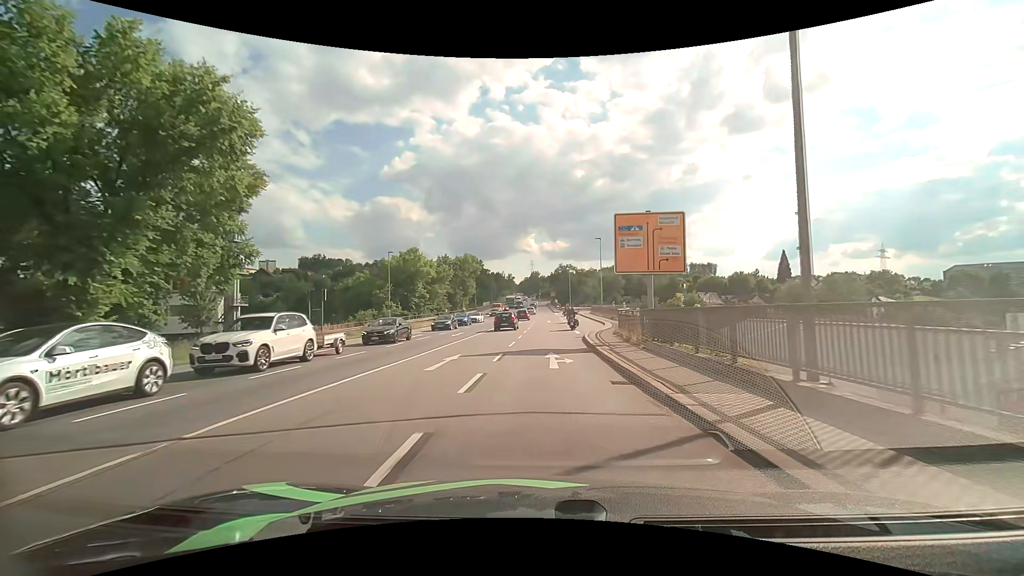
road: primary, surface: asphalt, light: Day
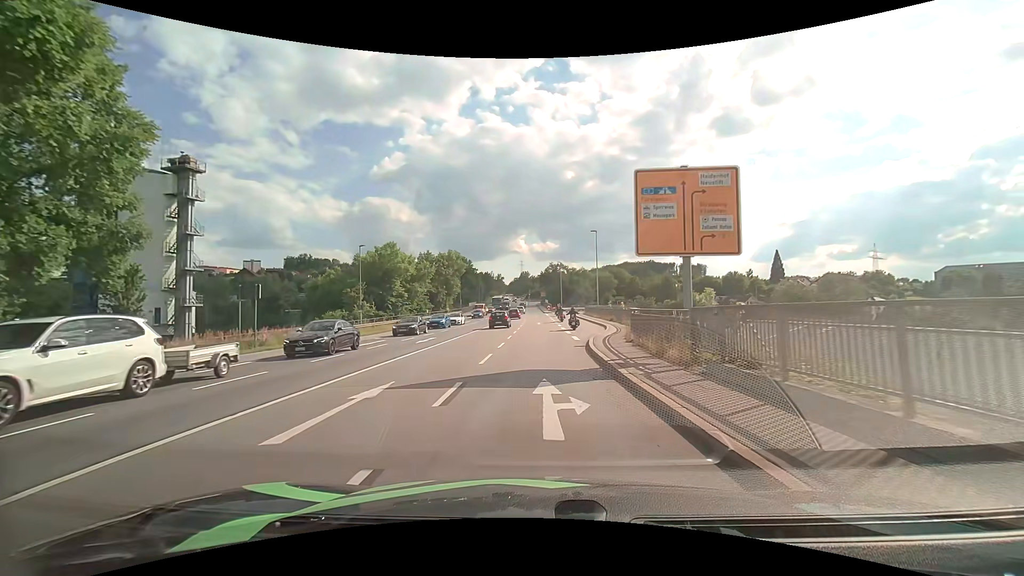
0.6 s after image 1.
(+0.1, +7.1) m; +2°
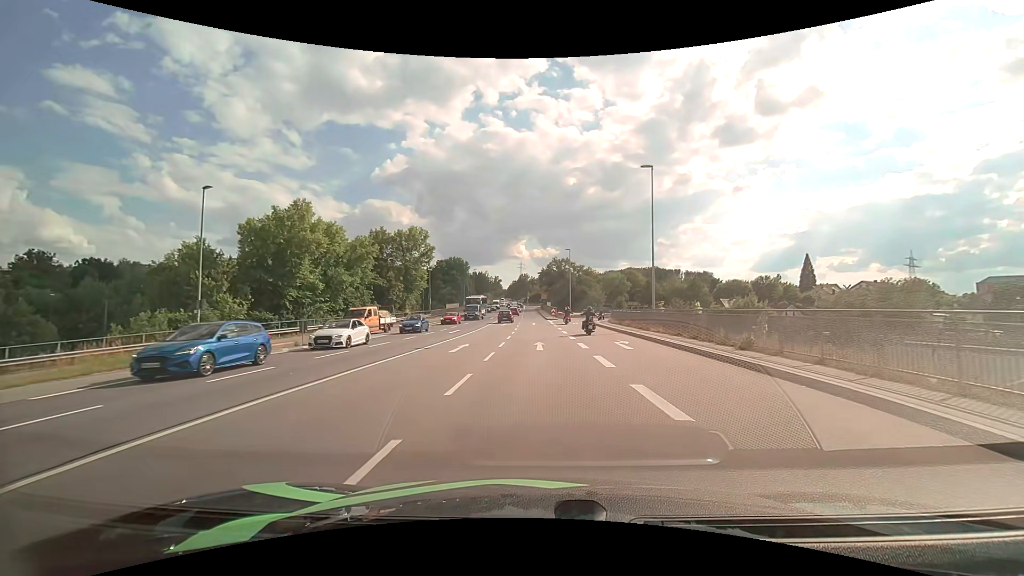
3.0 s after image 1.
(-0.3, +29.2) m; -1°
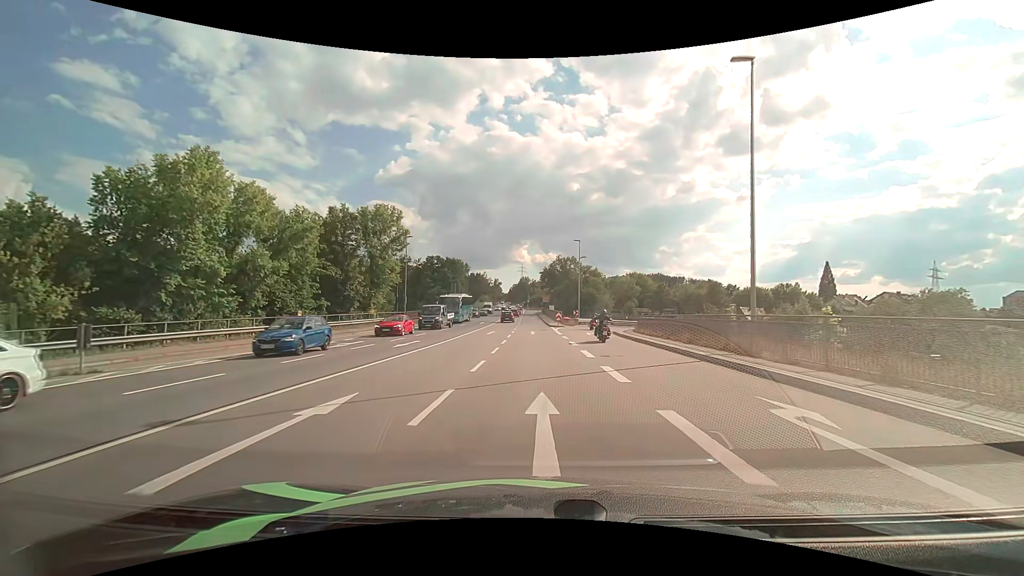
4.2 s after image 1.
(0.0, +14.3) m; 0°
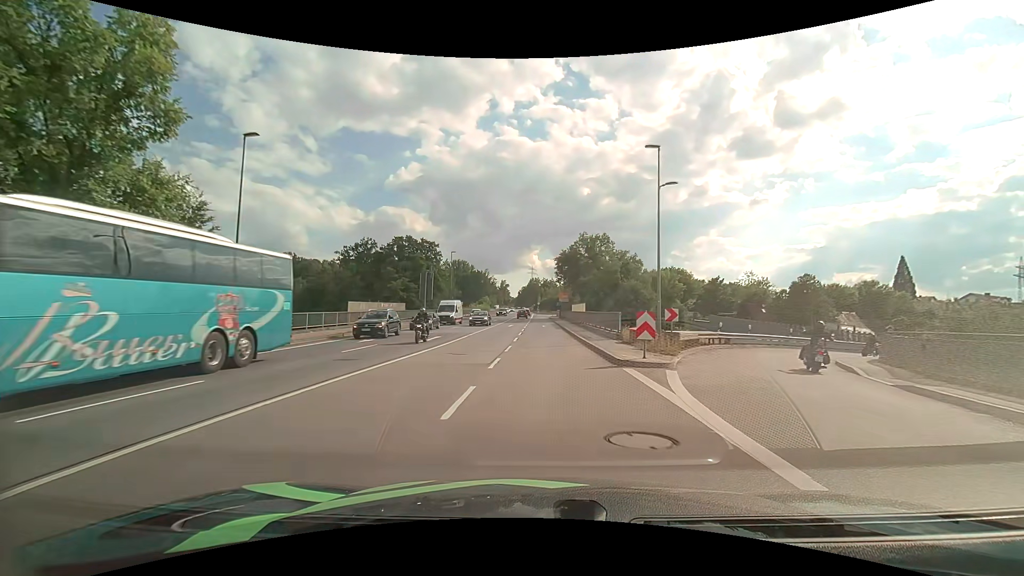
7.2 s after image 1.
(-0.5, +35.8) m; -1°
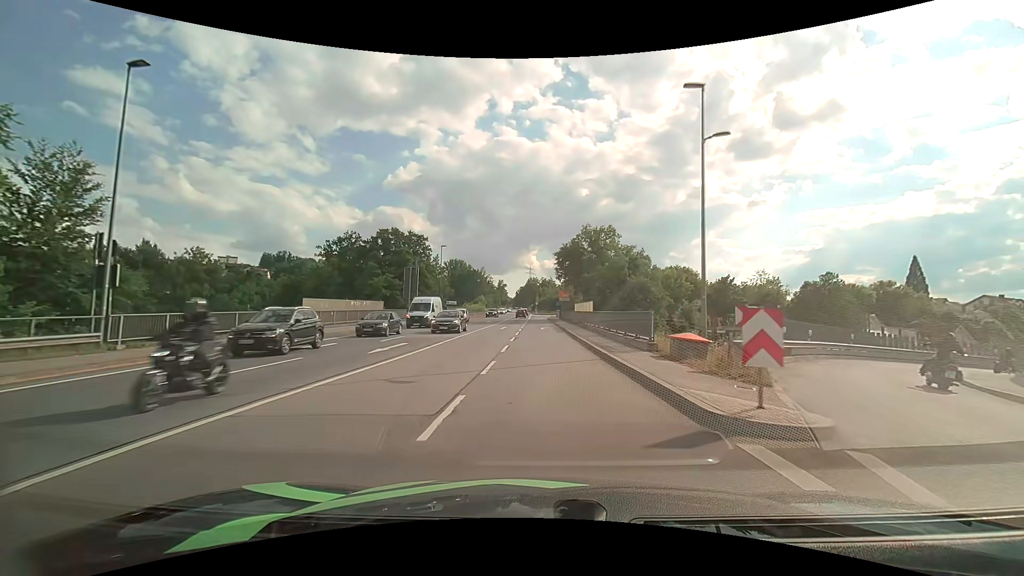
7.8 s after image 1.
(0.0, +7.2) m; 0°
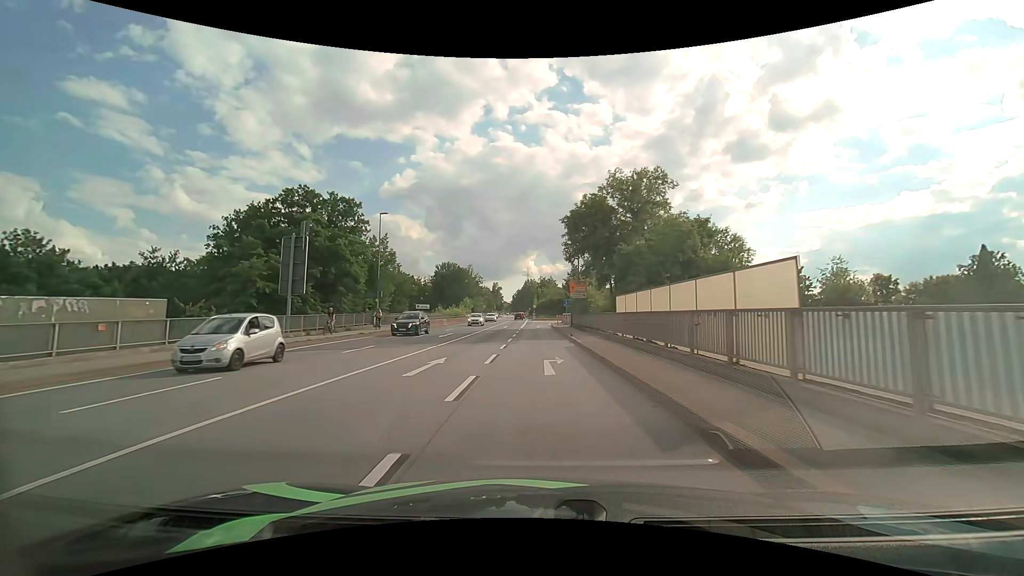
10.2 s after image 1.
(+0.2, +27.9) m; +1°
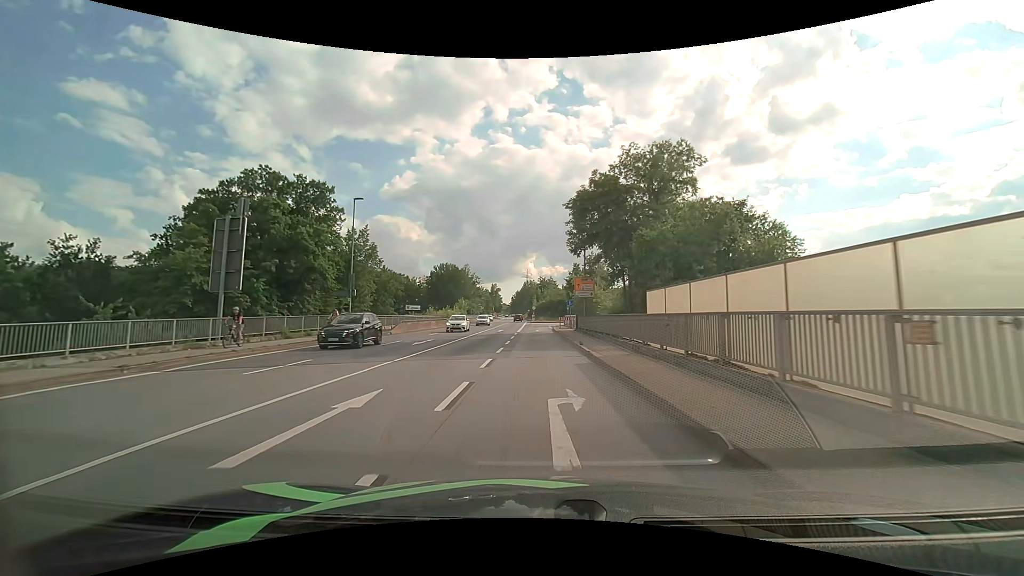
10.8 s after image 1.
(0.0, +6.6) m; 0°
(0, +10) (0, +20) (0, +30) (0, +40) (0, +50) (0, +60) (+1, +70) (+5, +79) (+12, +86) (+21, +90) m
